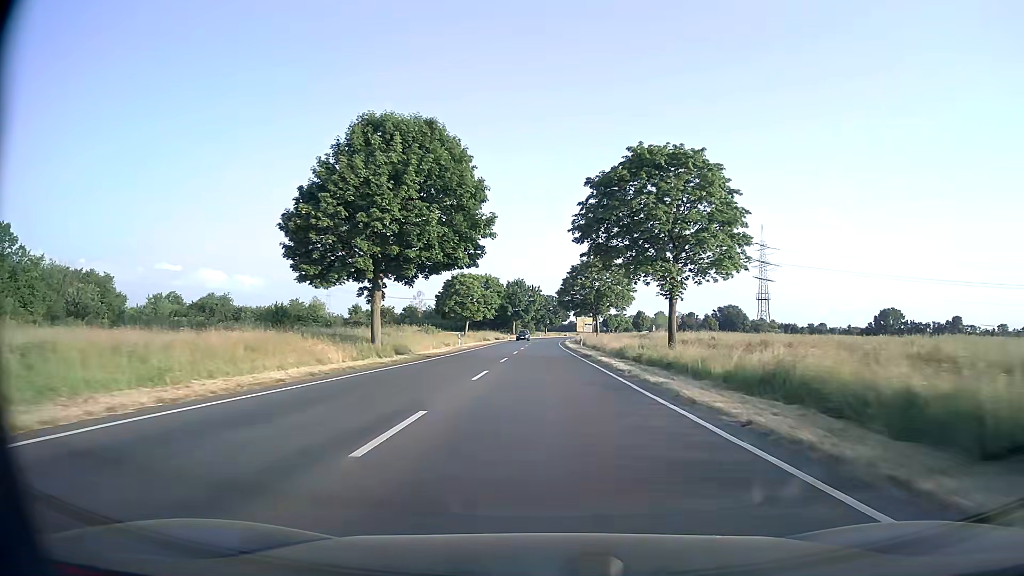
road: secondary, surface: asphalt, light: Day
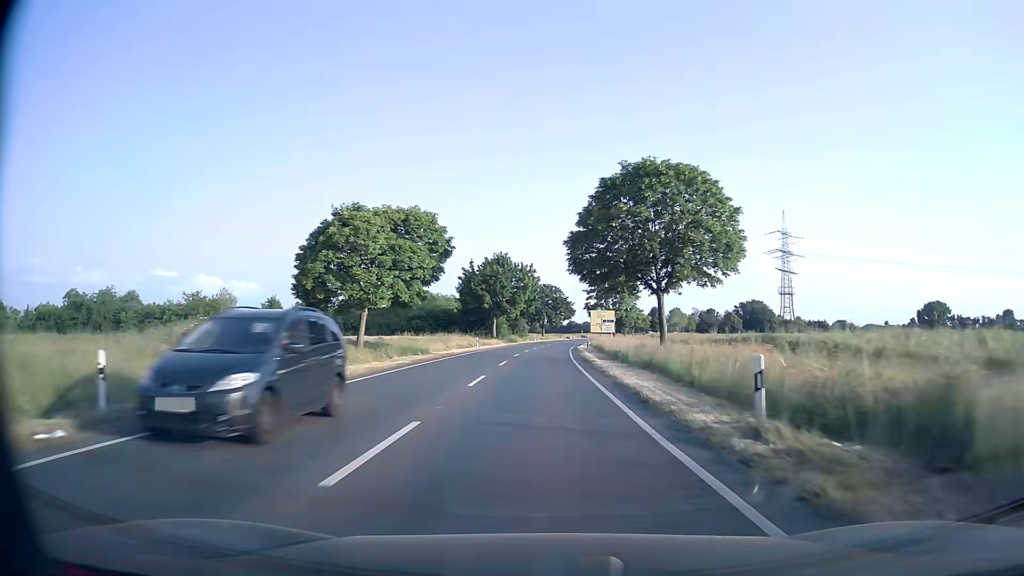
(+0.3, +46.0) m; +1°
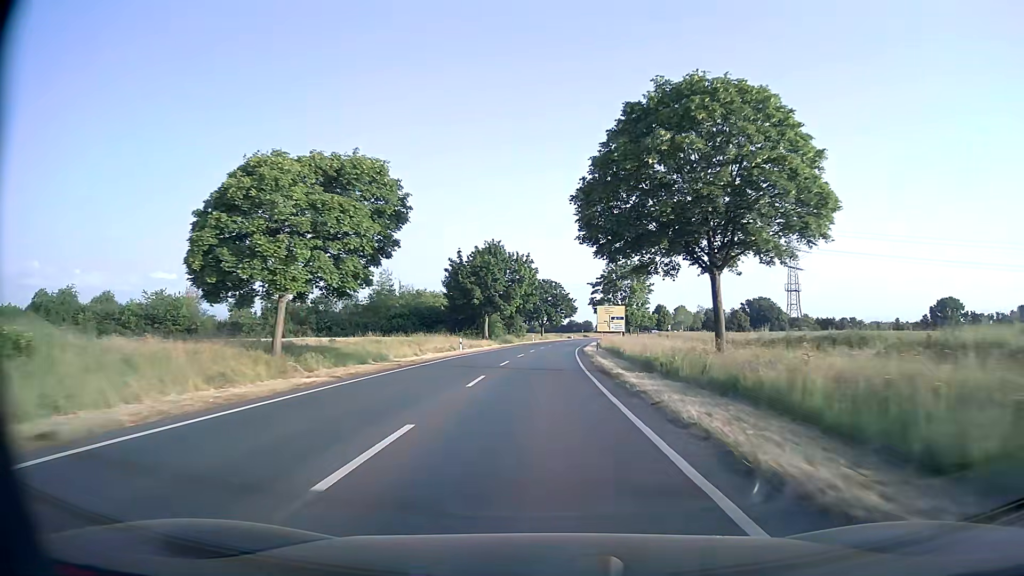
(0.0, +11.6) m; 0°
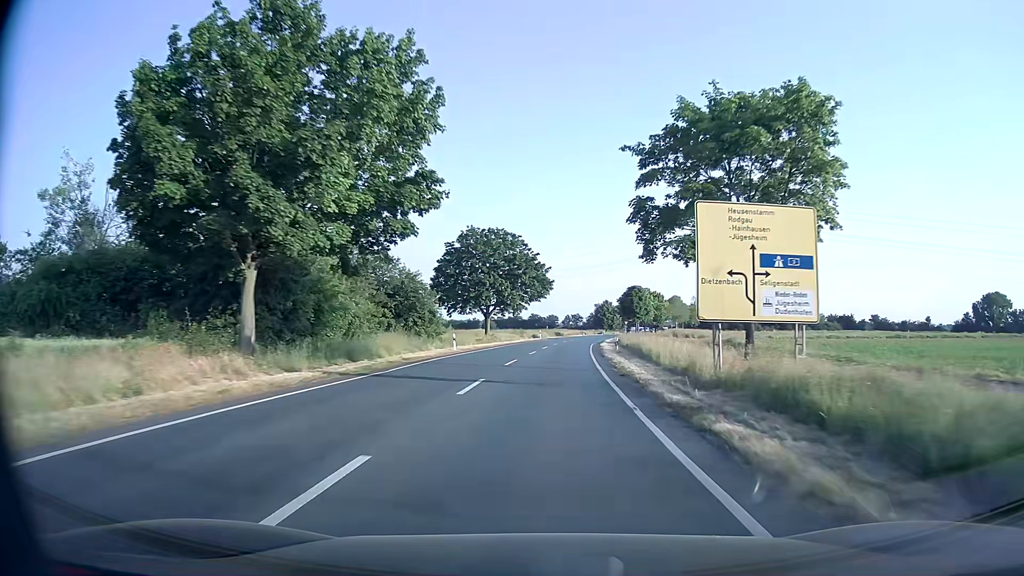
(+1.1, +58.3) m; +3°
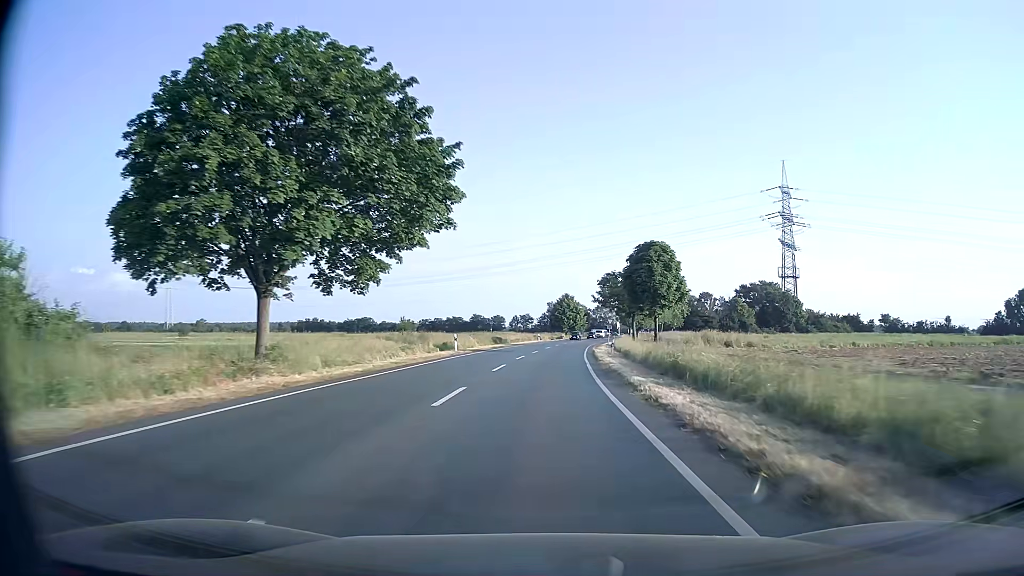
(+1.5, +46.8) m; +4°
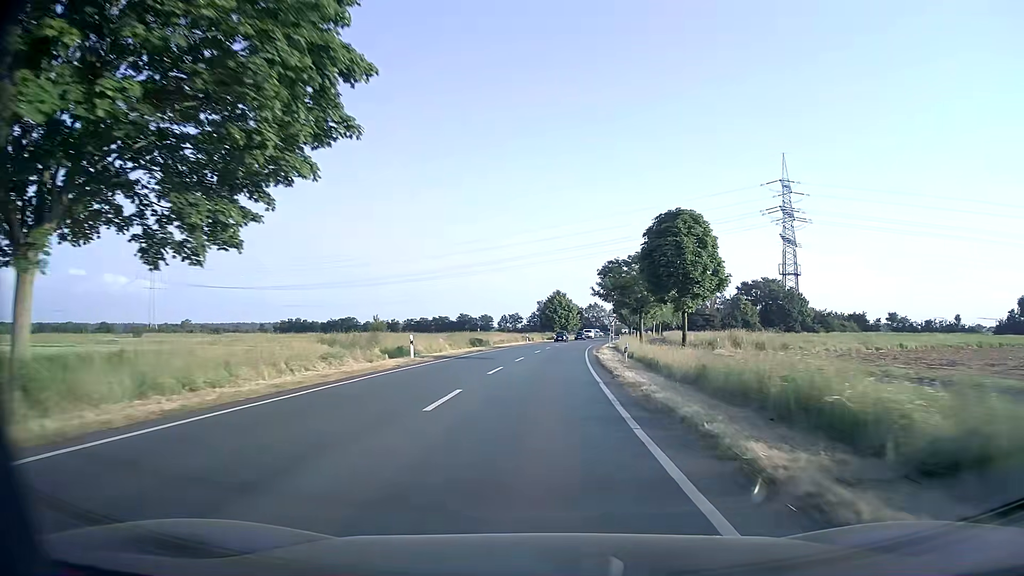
(+0.1, +11.5) m; +1°
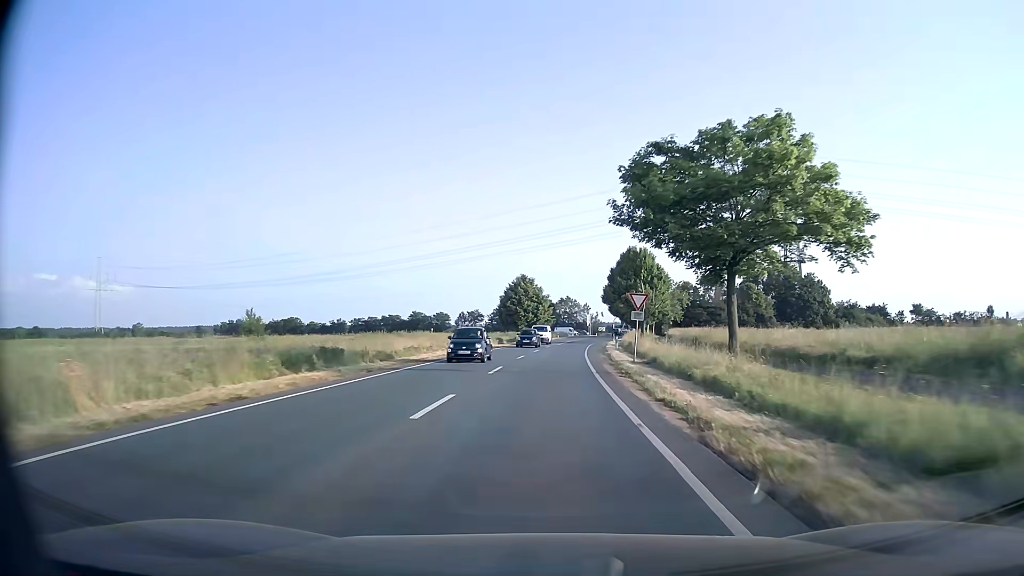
(+0.7, +34.0) m; +3°
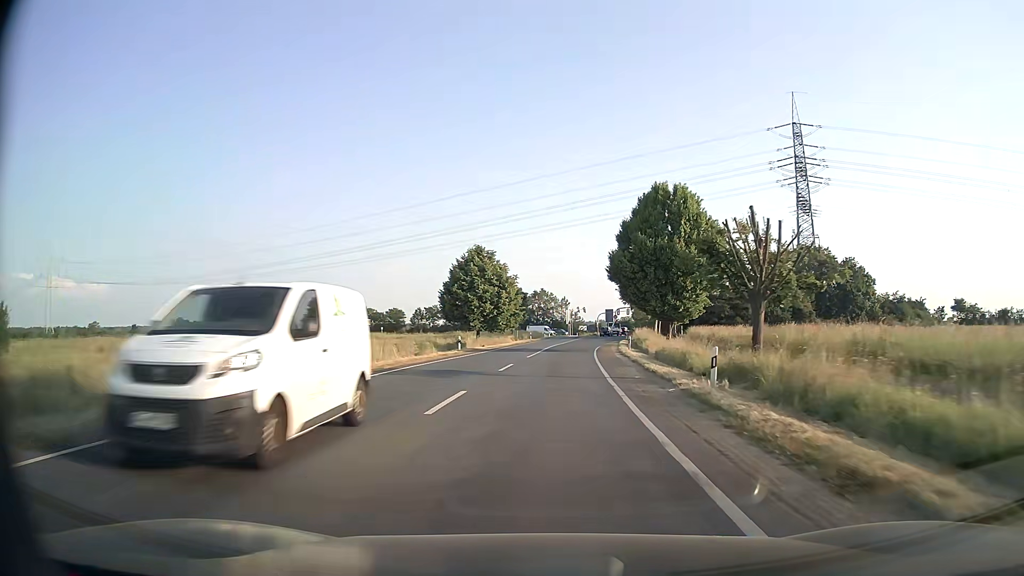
(+0.6, +32.9) m; +2°
(0, +10) (0, +20) (+1, +30) (+1, +40) (+2, +50) (+2, +60) (+3, +70) (+4, +80) (+6, +90) (+7, +100) m
